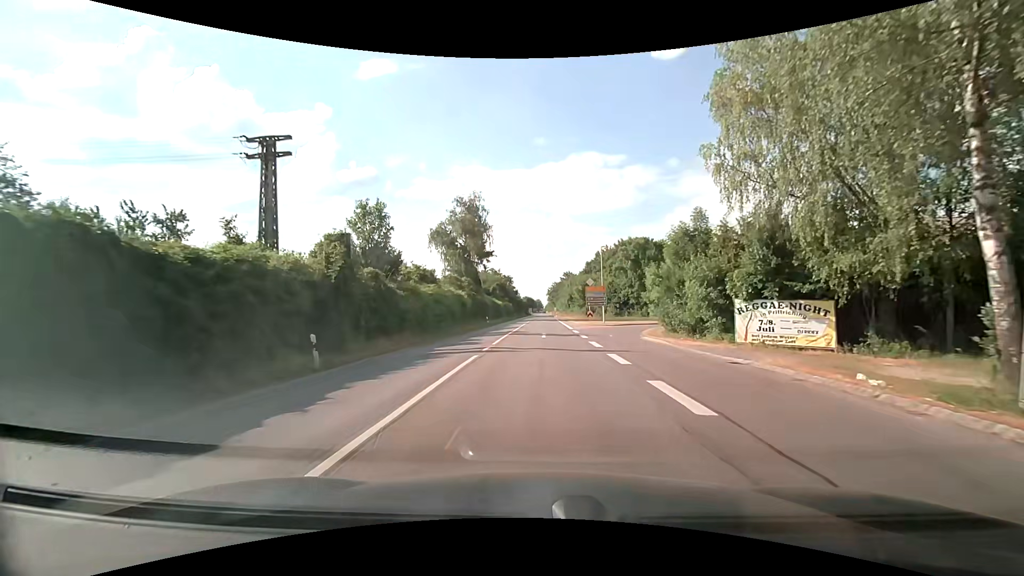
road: secondary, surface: asphalt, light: Day
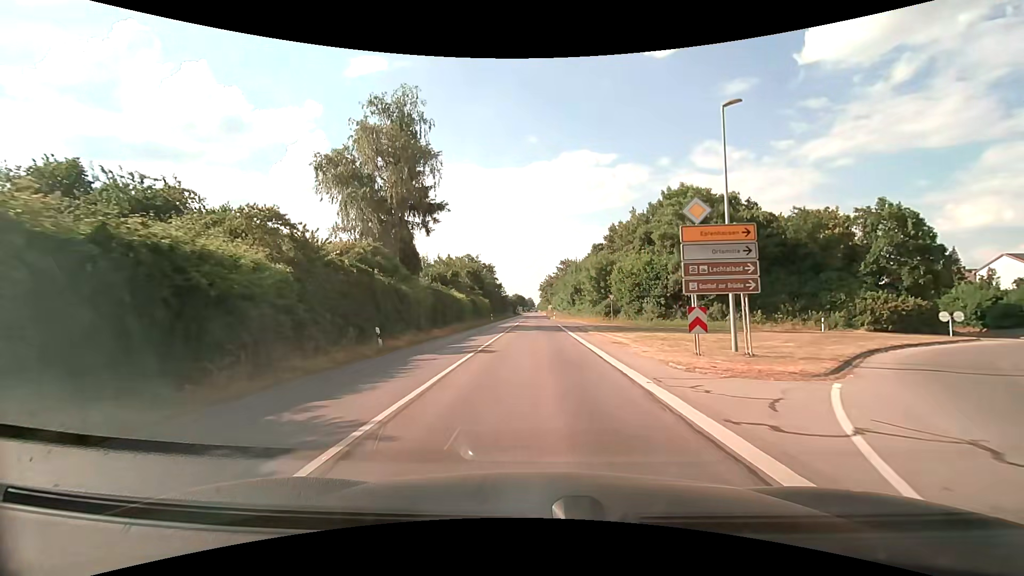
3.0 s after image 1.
(+0.5, +35.7) m; +1°
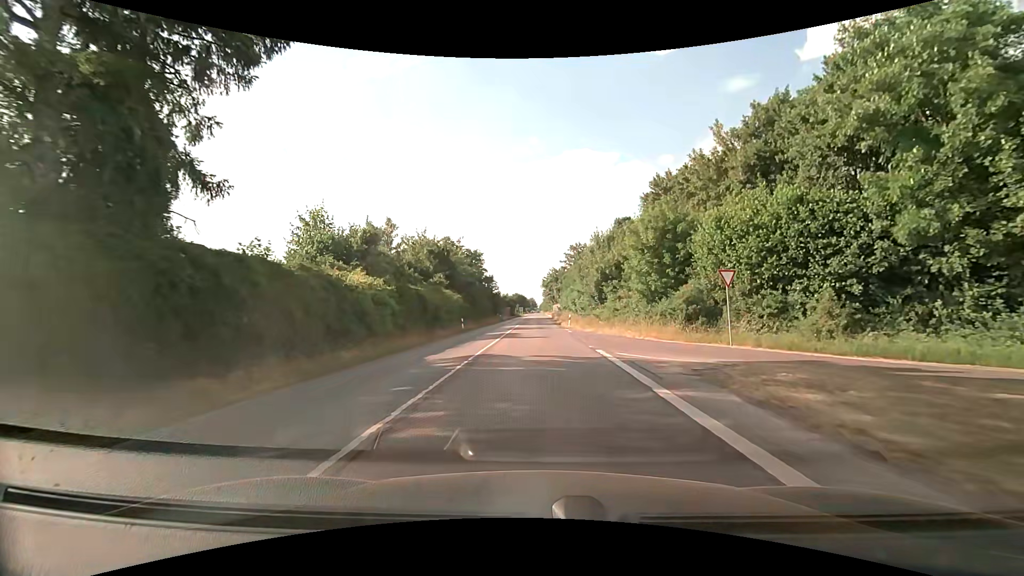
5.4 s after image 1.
(0.0, +29.3) m; 0°
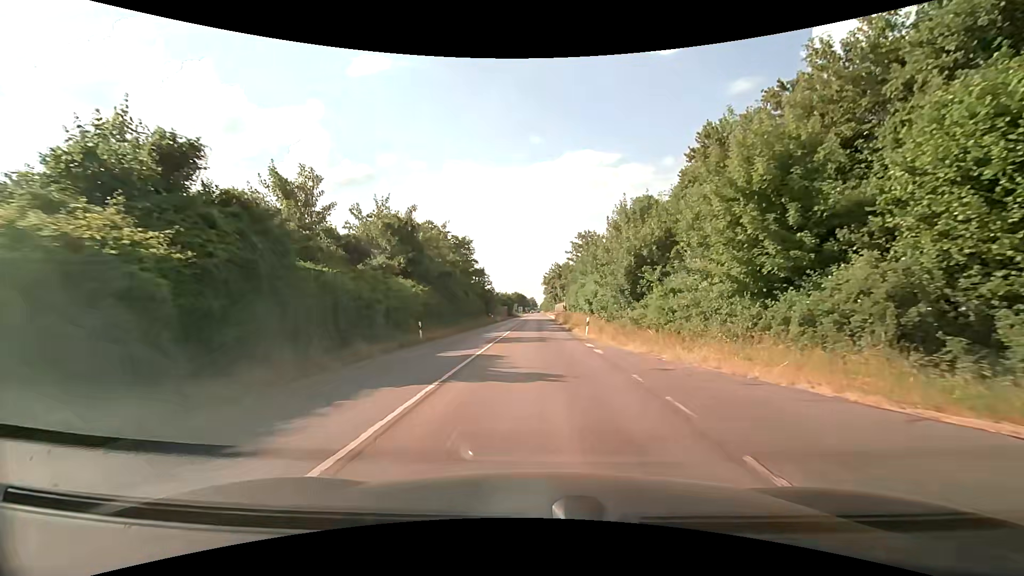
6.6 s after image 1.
(-0.1, +14.9) m; 0°
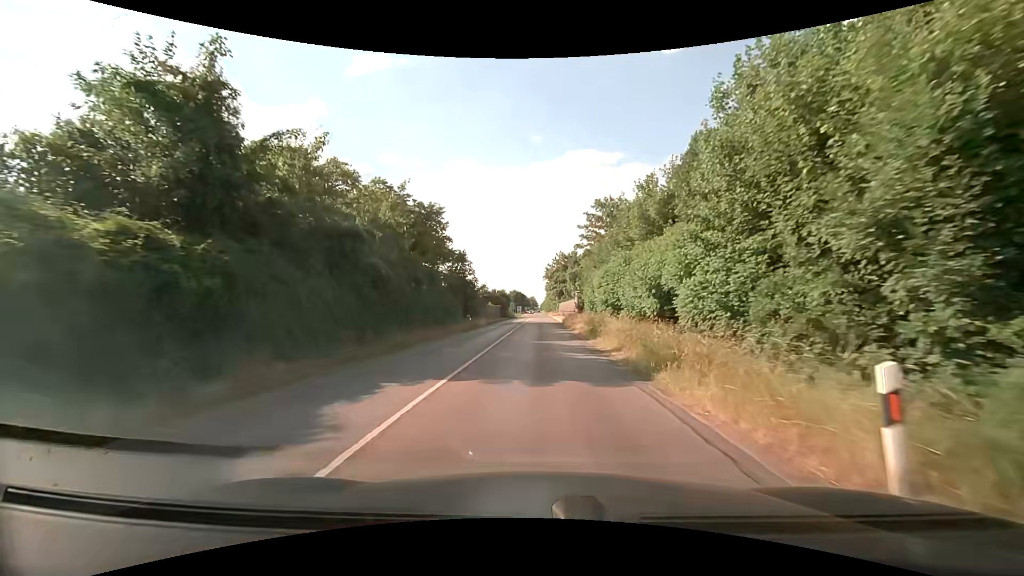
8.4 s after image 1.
(-0.1, +22.7) m; 0°
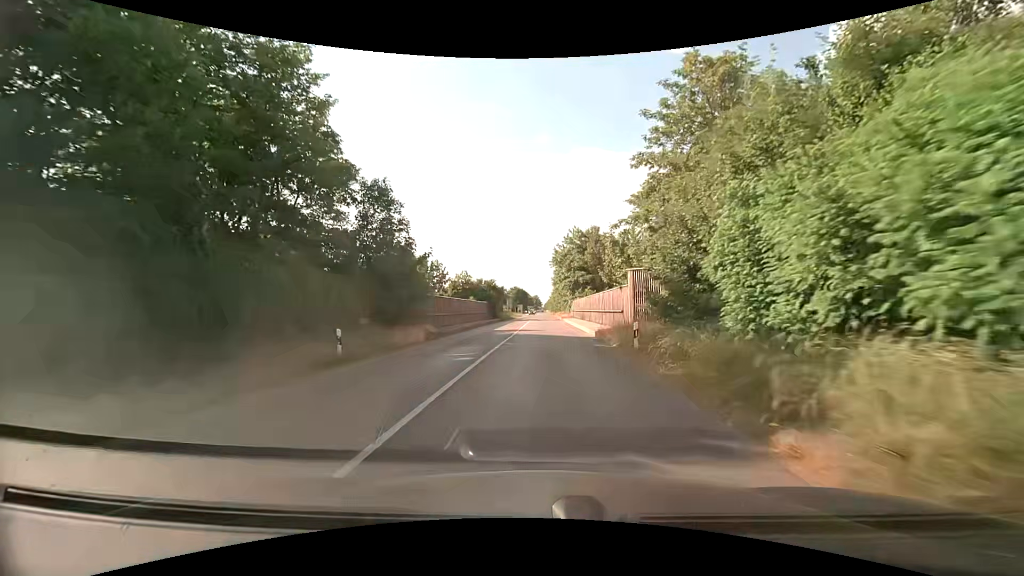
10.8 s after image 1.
(0.0, +30.5) m; 0°
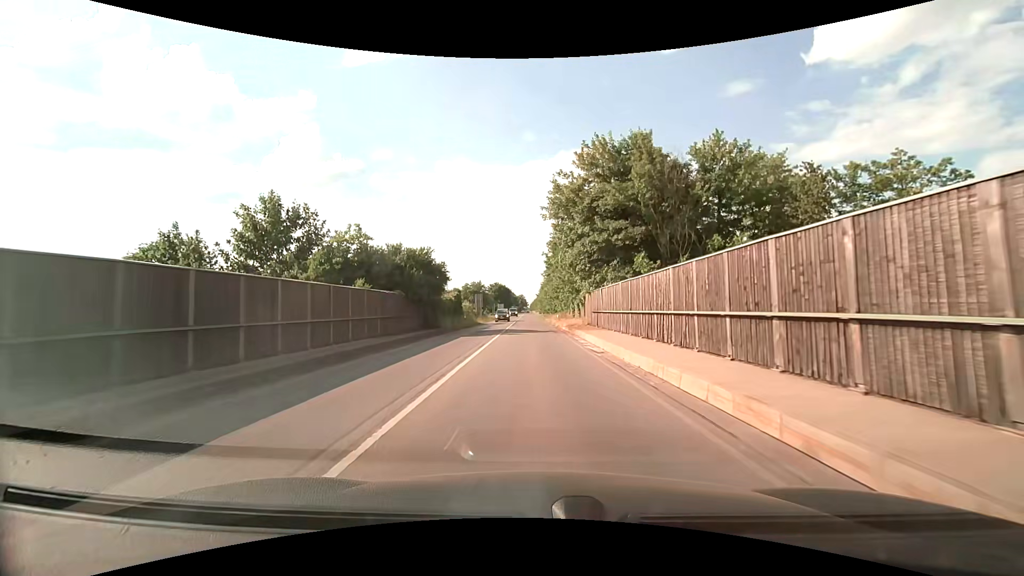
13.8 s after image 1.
(+0.3, +38.0) m; +2°
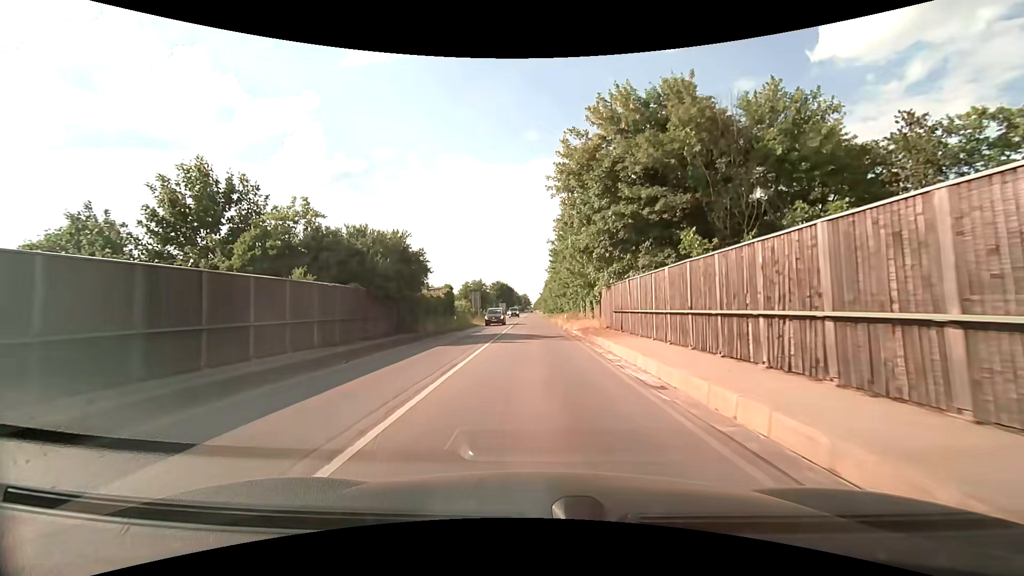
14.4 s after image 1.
(-0.1, +7.6) m; -1°
(0, +10) (0, +20) (0, +30) (-1, +40) (-1, +50) (-1, +60) (-1, +70) (-1, +80) (-2, +90) (-2, +100) m
